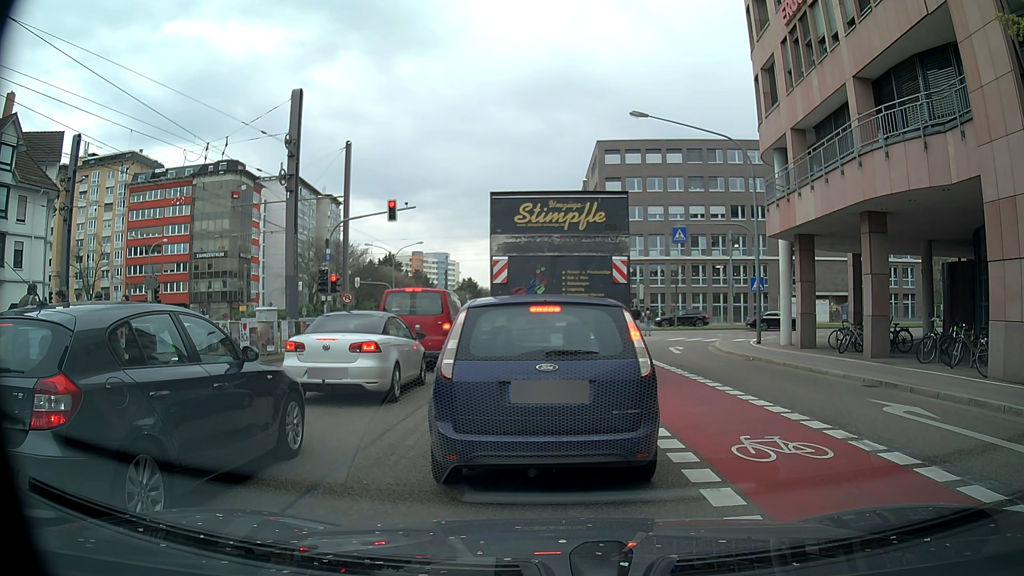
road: secondary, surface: asphalt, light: Day
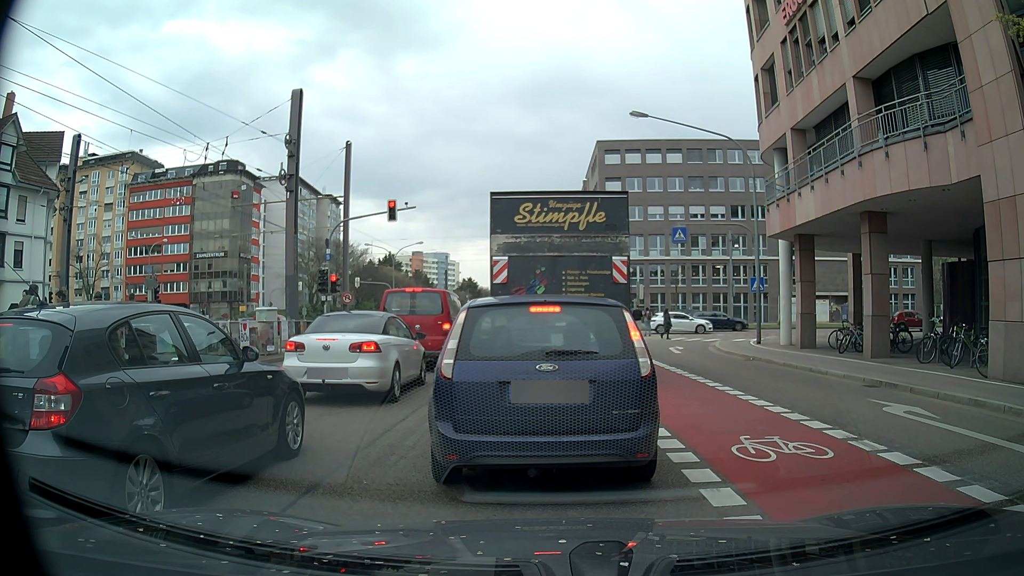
(0.0, 0.0) m; 0°
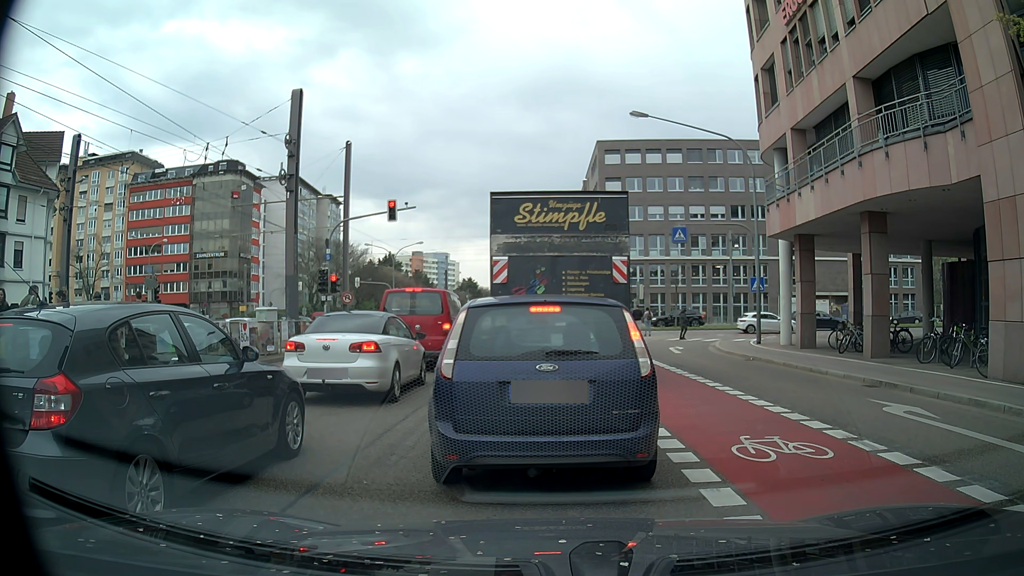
(0.0, 0.0) m; 0°
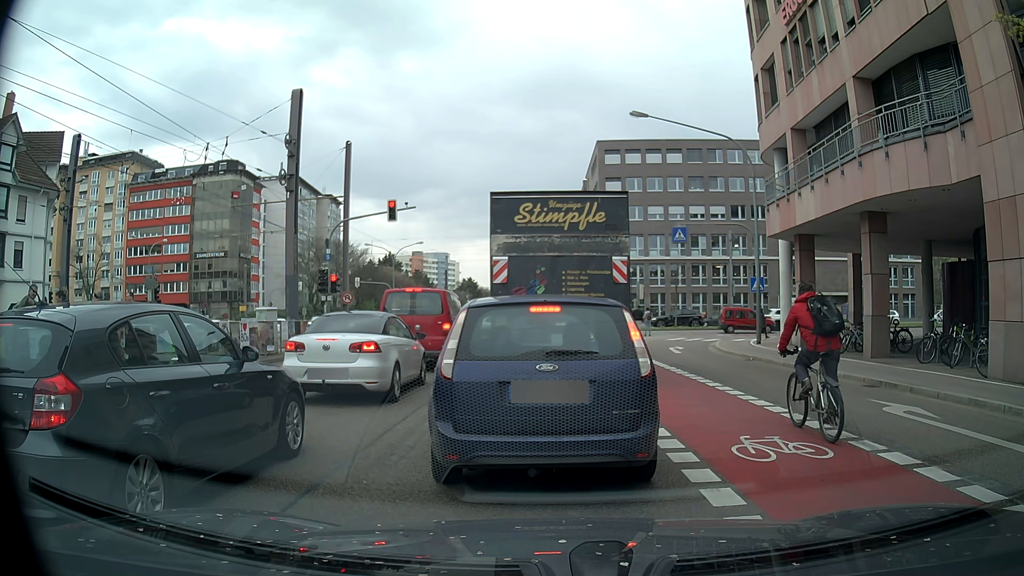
(0.0, 0.0) m; 0°
